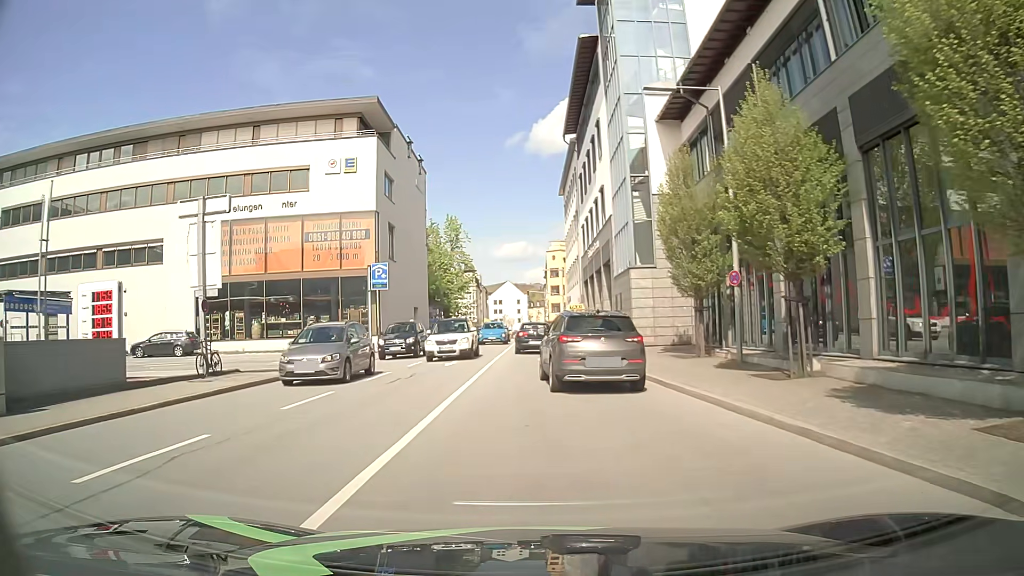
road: primary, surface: asphalt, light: Day
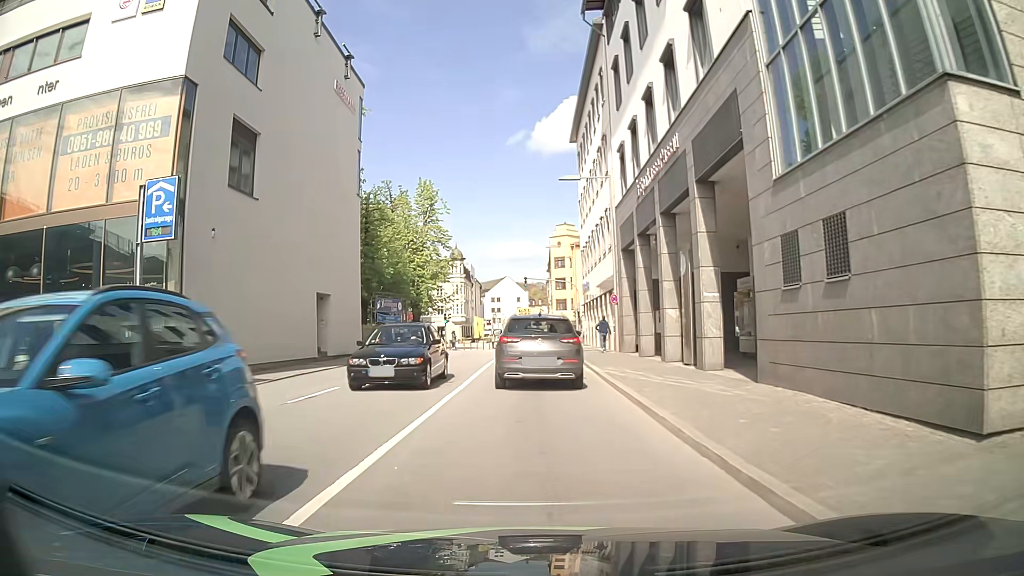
(+0.4, +23.3) m; 0°
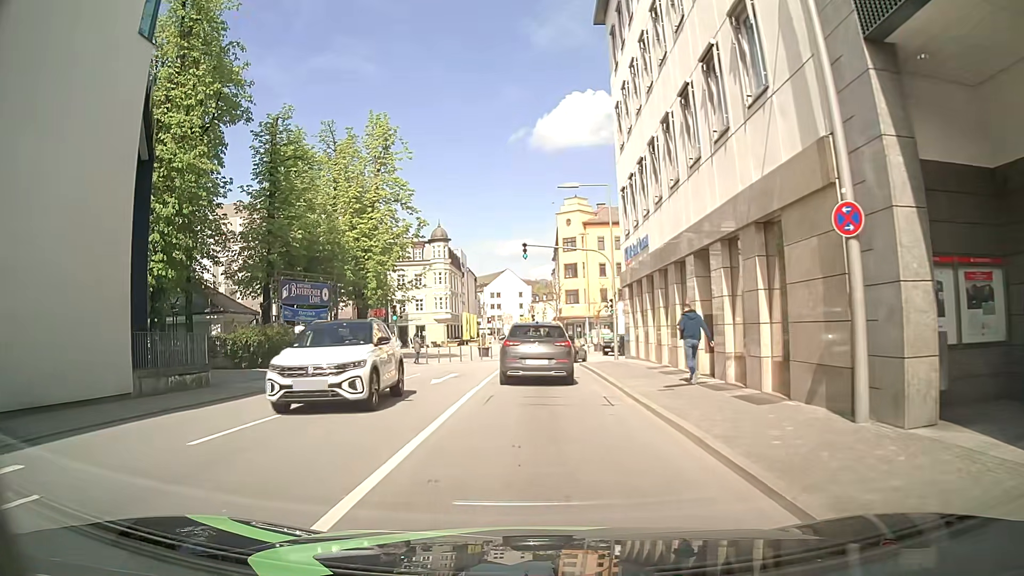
(+0.1, +22.6) m; 0°
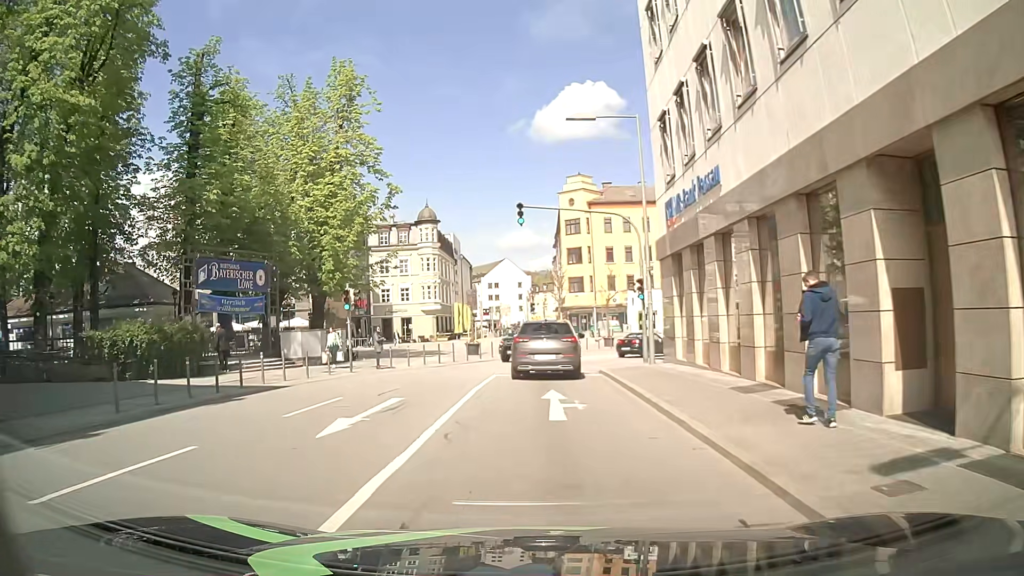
(0.0, +9.3) m; 0°
(0, +10) (0, +20) (+1, +30) (+6, +39) (+13, +46) (+21, +52) (+29, +58) (+36, +64) (+42, +72) (+46, +81) m
